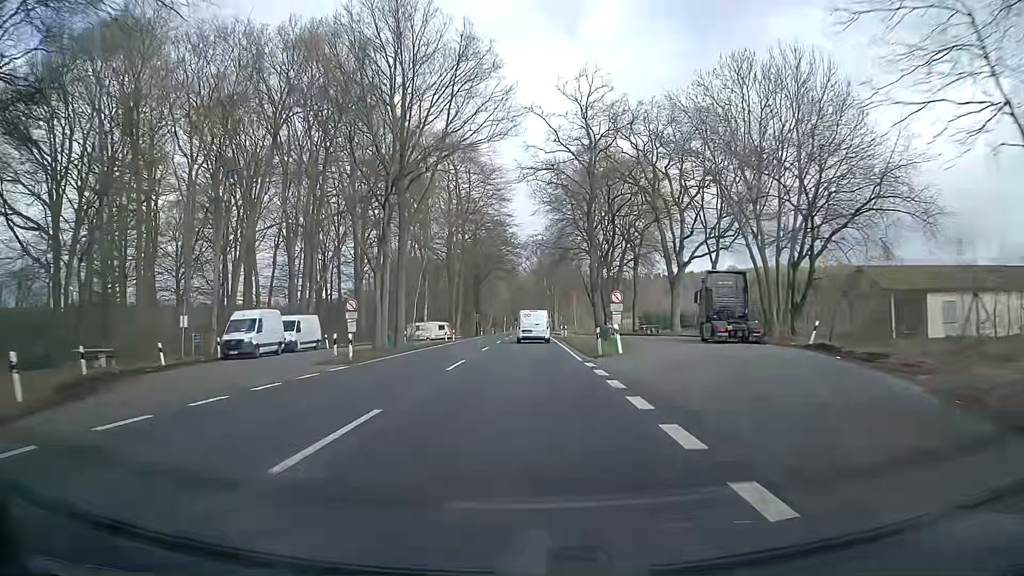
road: primary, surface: asphalt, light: Day
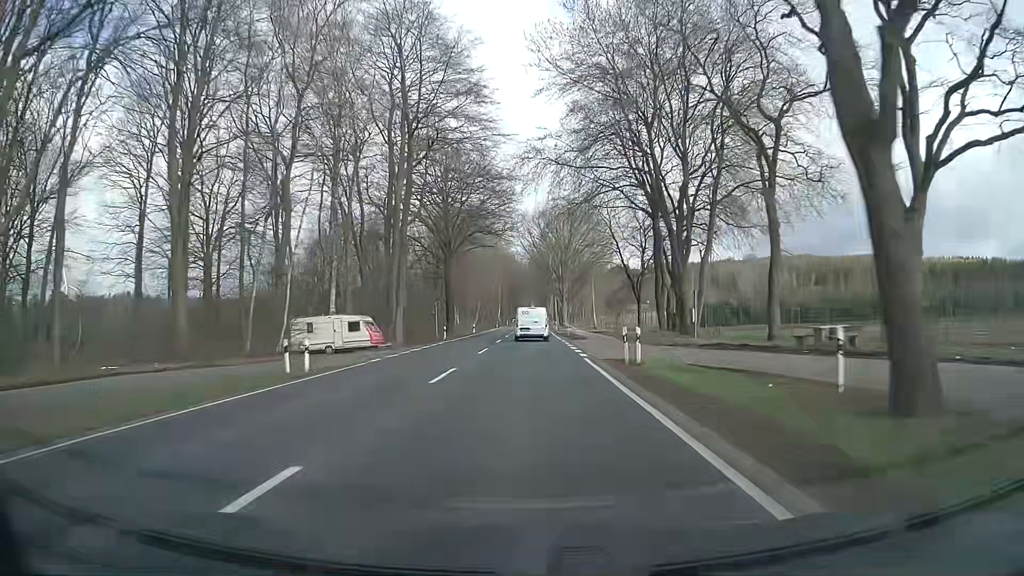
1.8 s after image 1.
(+0.1, +40.9) m; 0°
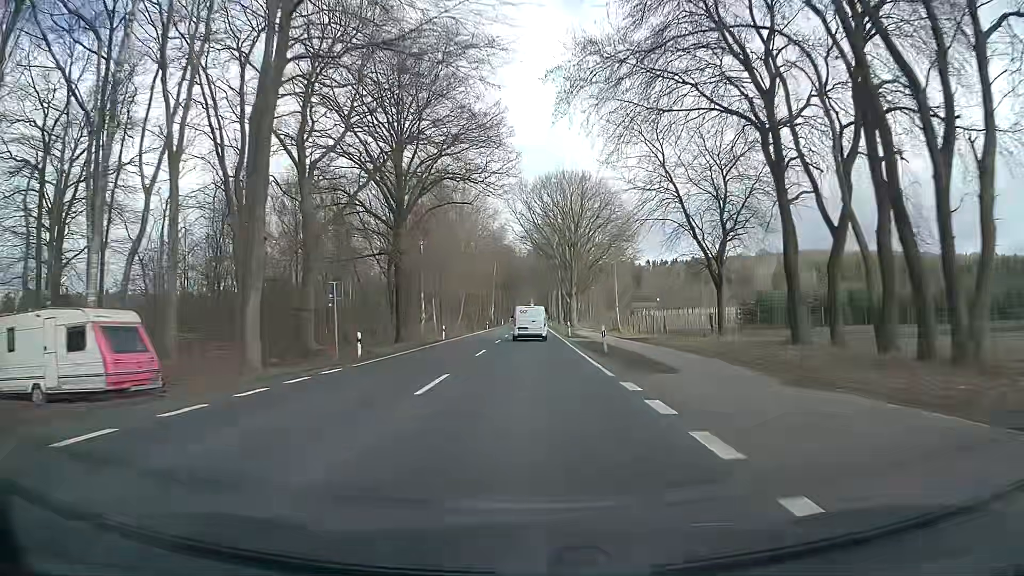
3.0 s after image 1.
(-0.1, +26.9) m; 0°
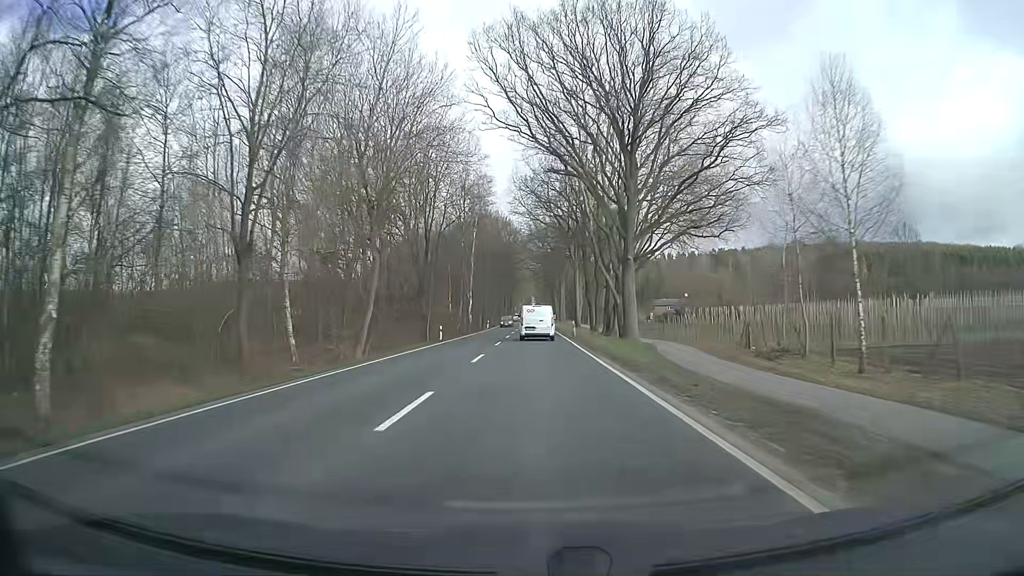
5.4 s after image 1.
(0.0, +53.3) m; 0°
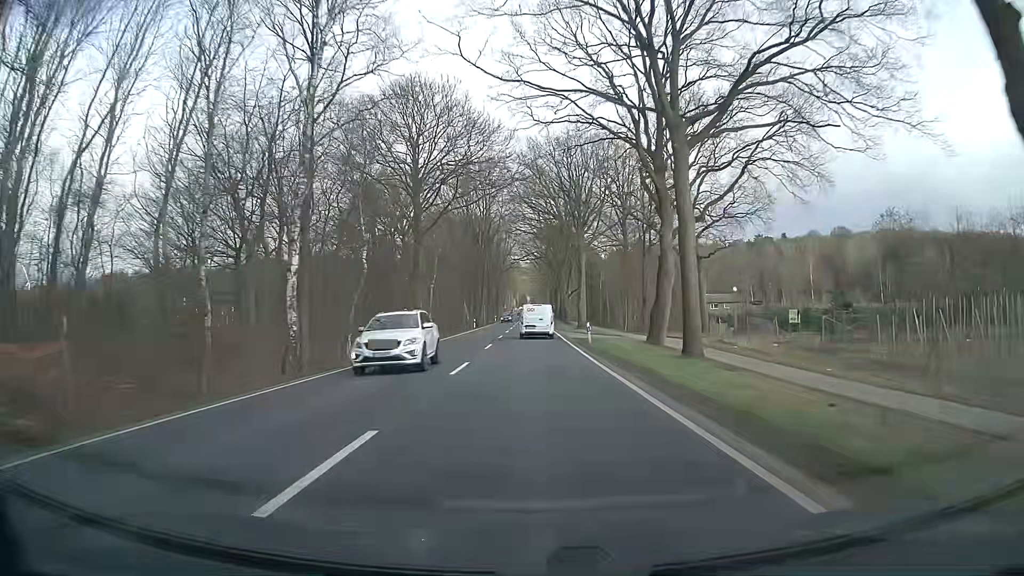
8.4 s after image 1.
(+0.5, +65.9) m; +1°
(0, +10) (0, +20) (0, +30) (0, +40) (0, +50) (0, +60) (0, +70) (0, +80) (0, +90) (0, +100) m
